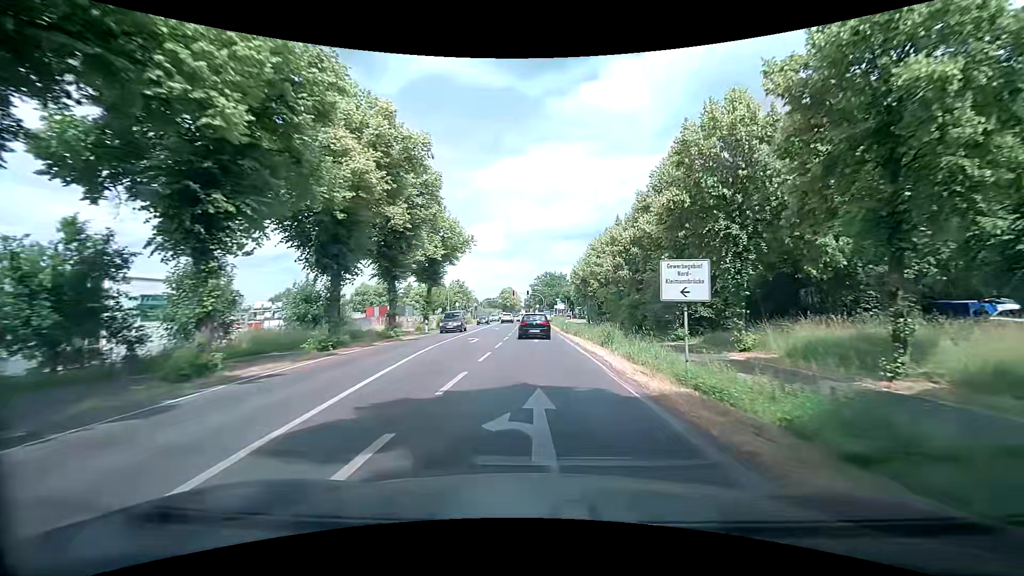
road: secondary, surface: asphalt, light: Day
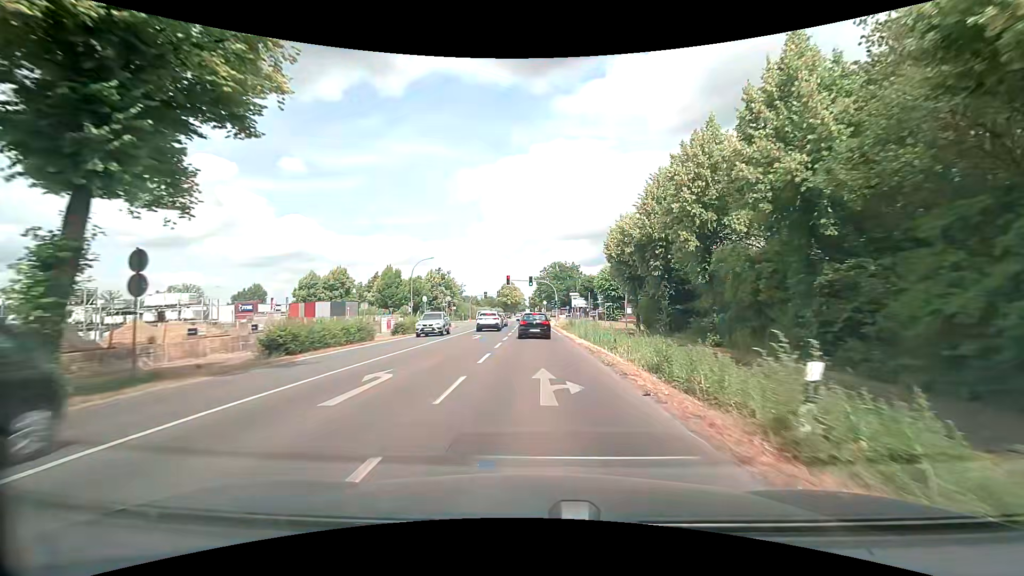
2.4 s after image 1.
(-0.1, +37.0) m; -1°
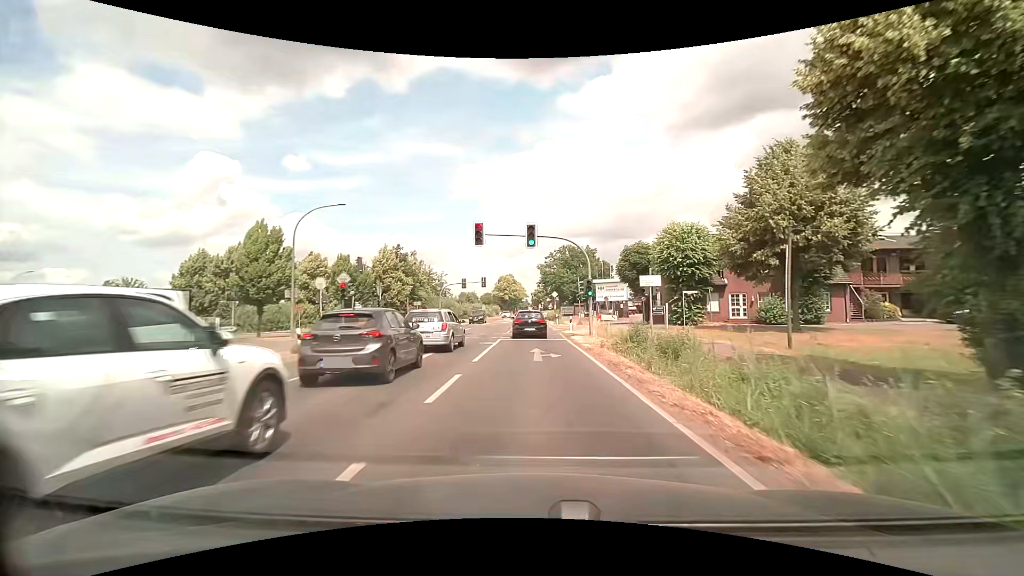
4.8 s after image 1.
(+0.1, +36.3) m; 0°
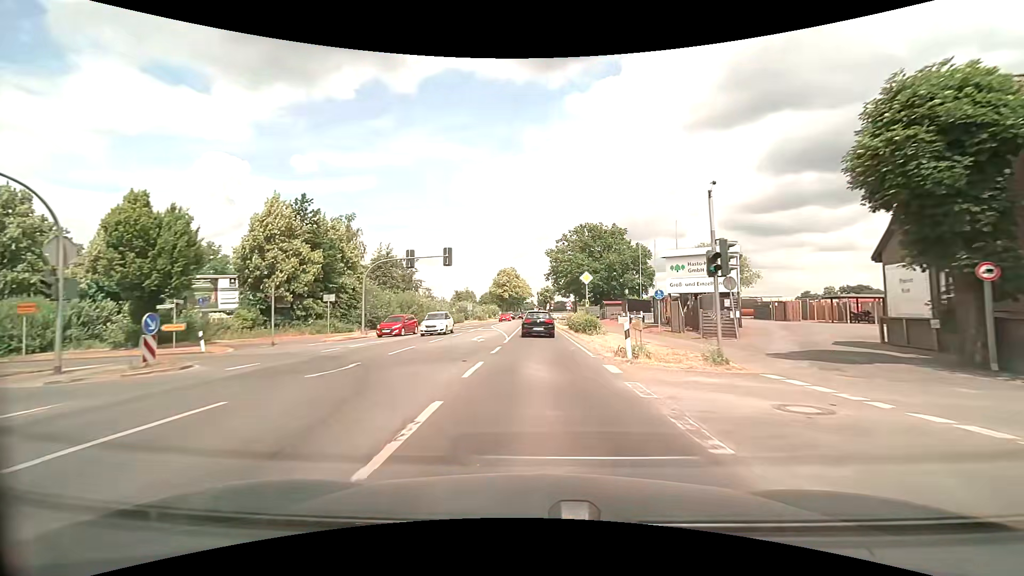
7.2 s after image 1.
(-0.4, +33.1) m; -1°
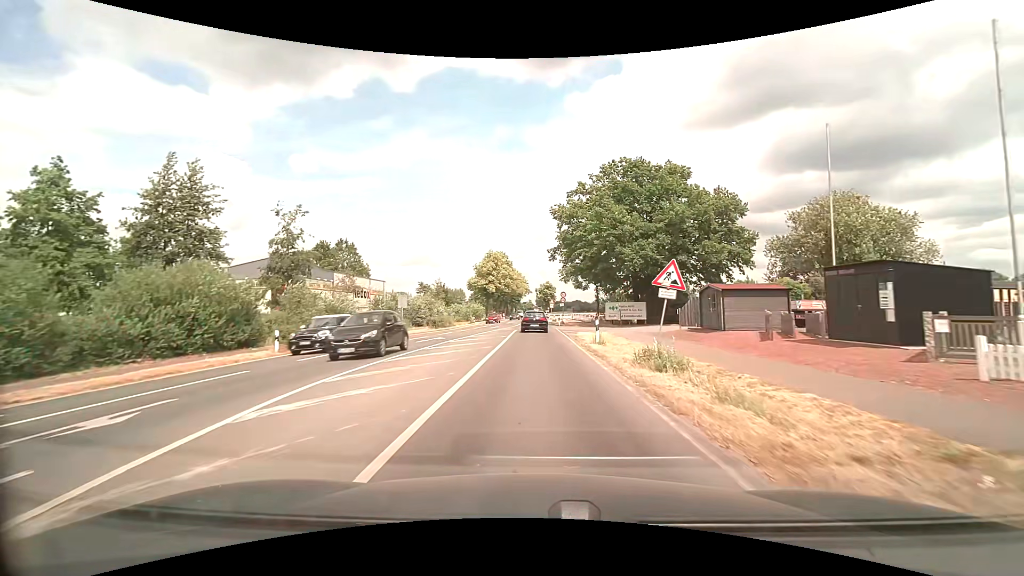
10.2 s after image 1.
(-0.1, +39.1) m; 0°
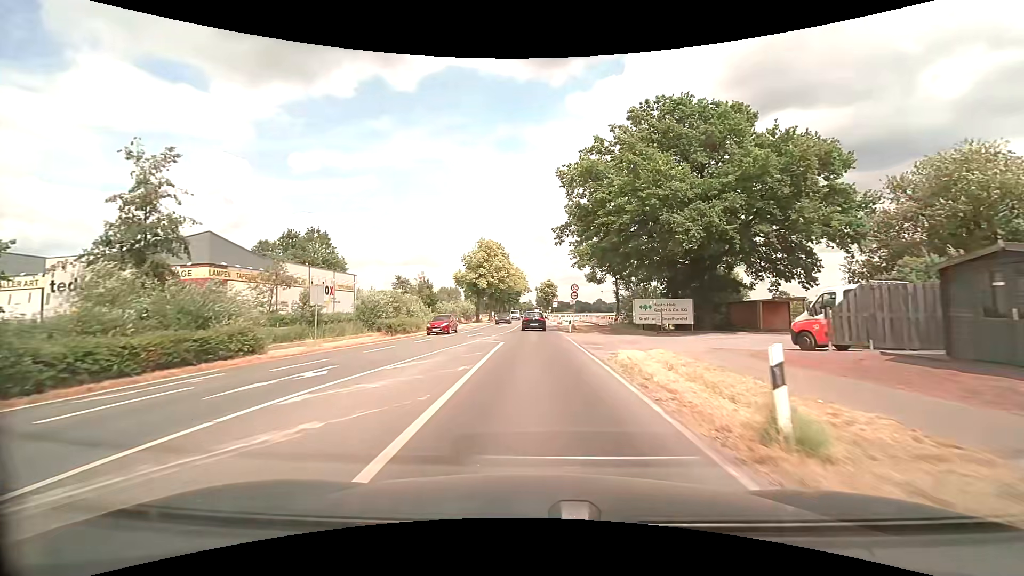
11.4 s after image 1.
(0.0, +15.4) m; 0°
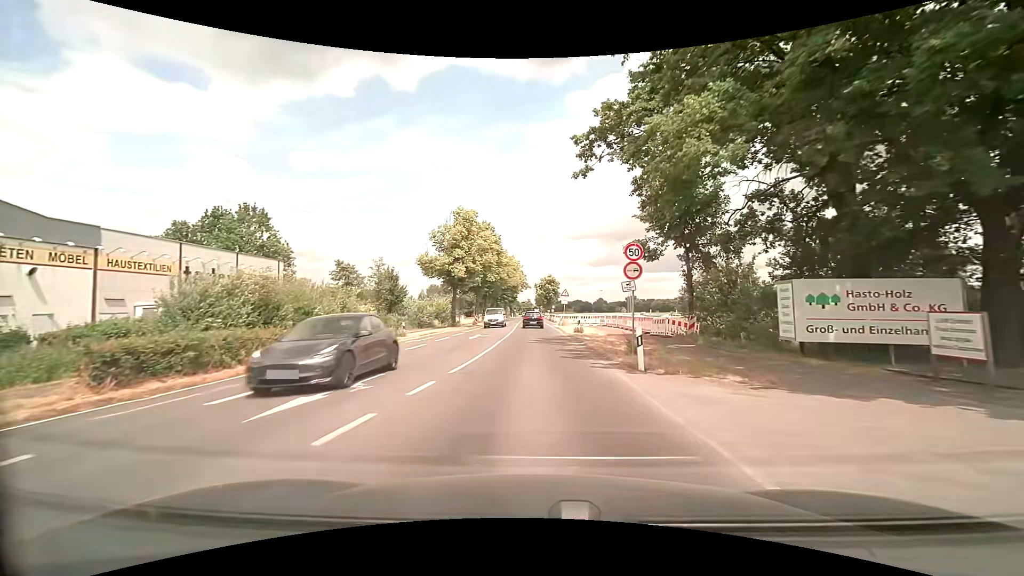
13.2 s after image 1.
(-0.1, +22.9) m; 0°
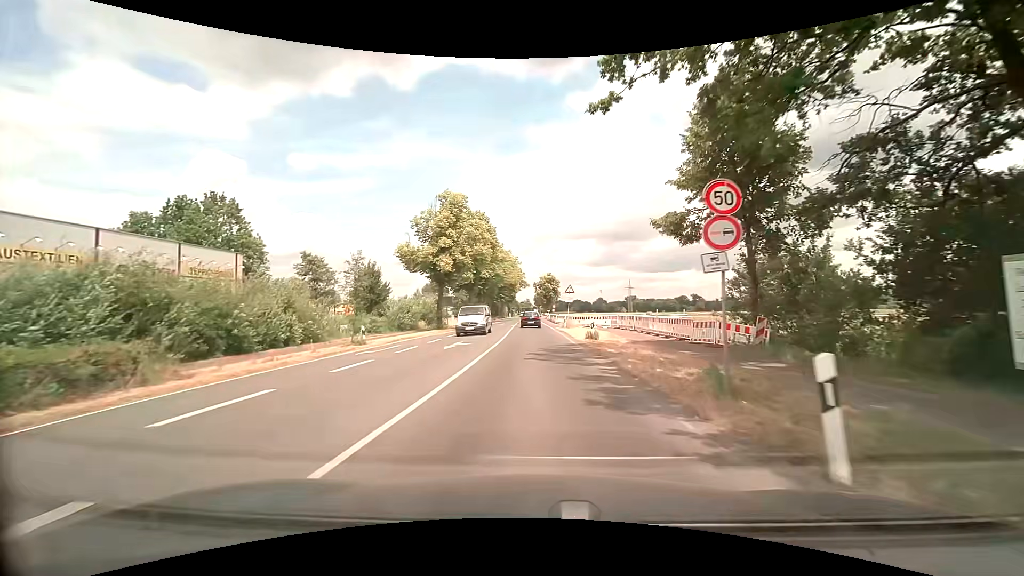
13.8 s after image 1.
(0.0, +7.6) m; 0°
(0, +10) (0, +20) (0, +30) (0, +40) (0, +50) (0, +60) (0, +70) (0, +80) (0, +90) (0, +100) m
